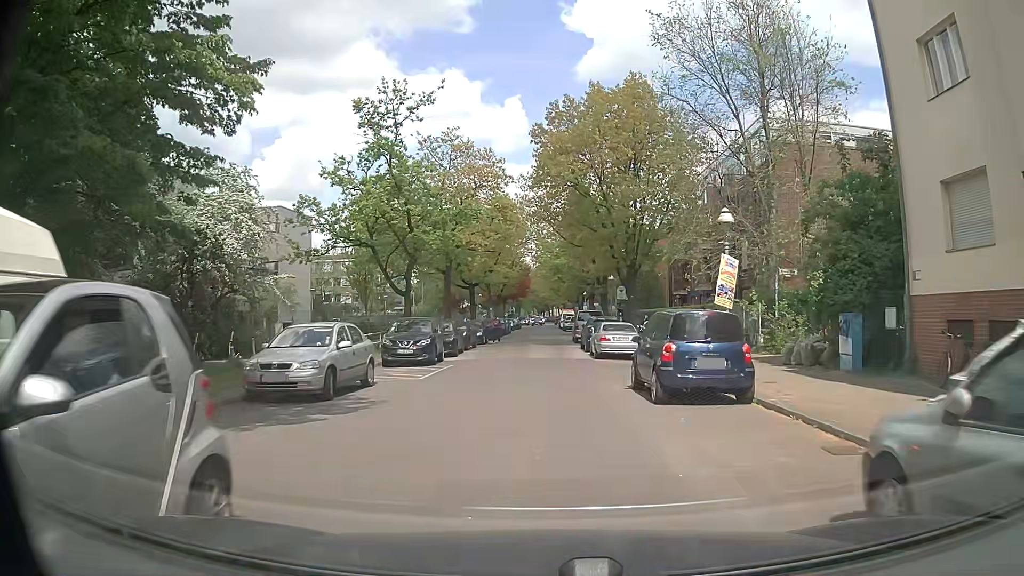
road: residential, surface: asphalt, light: Day
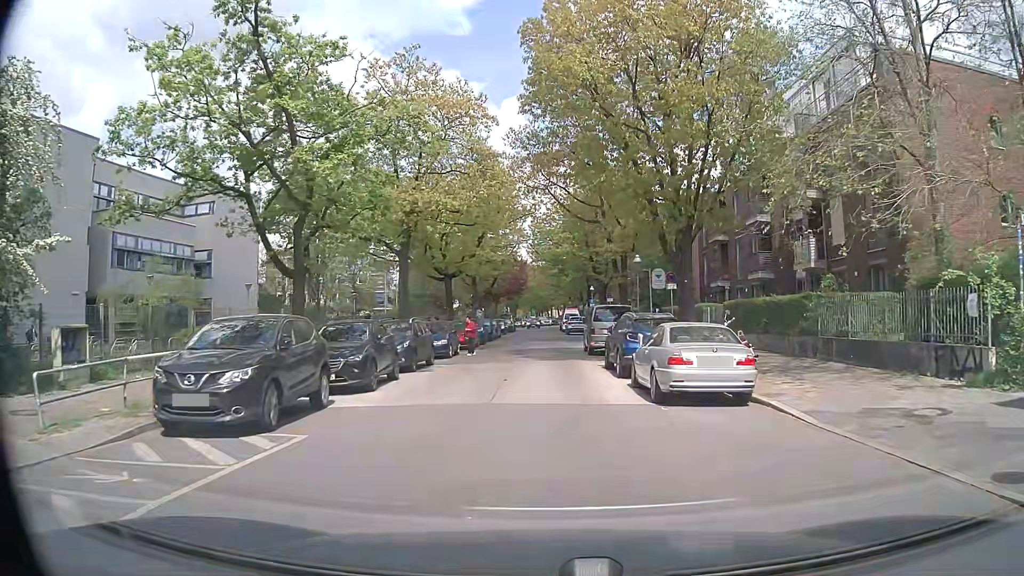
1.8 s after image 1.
(+0.1, +13.7) m; +1°
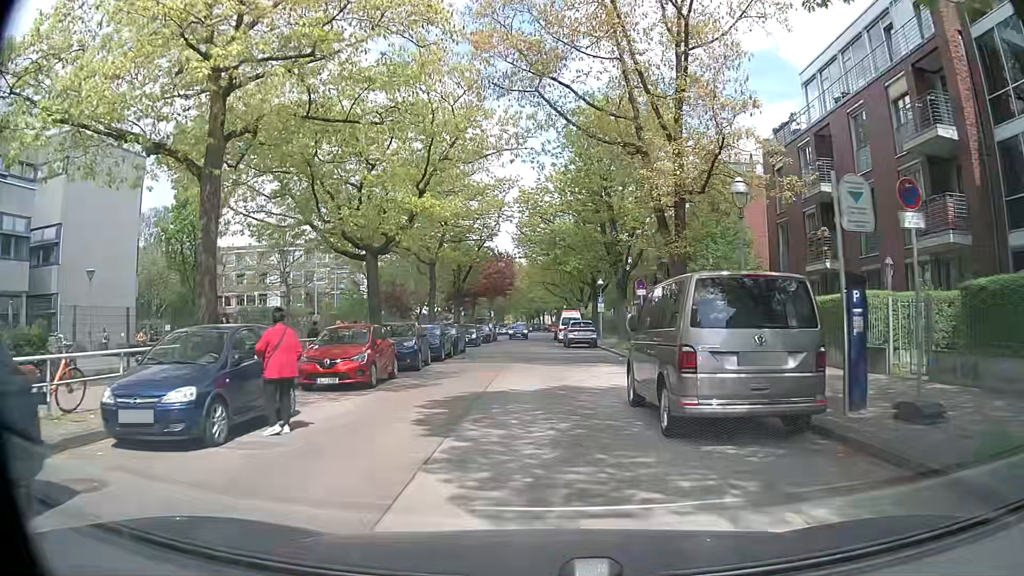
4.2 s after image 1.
(+0.1, +18.4) m; +1°
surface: concrete
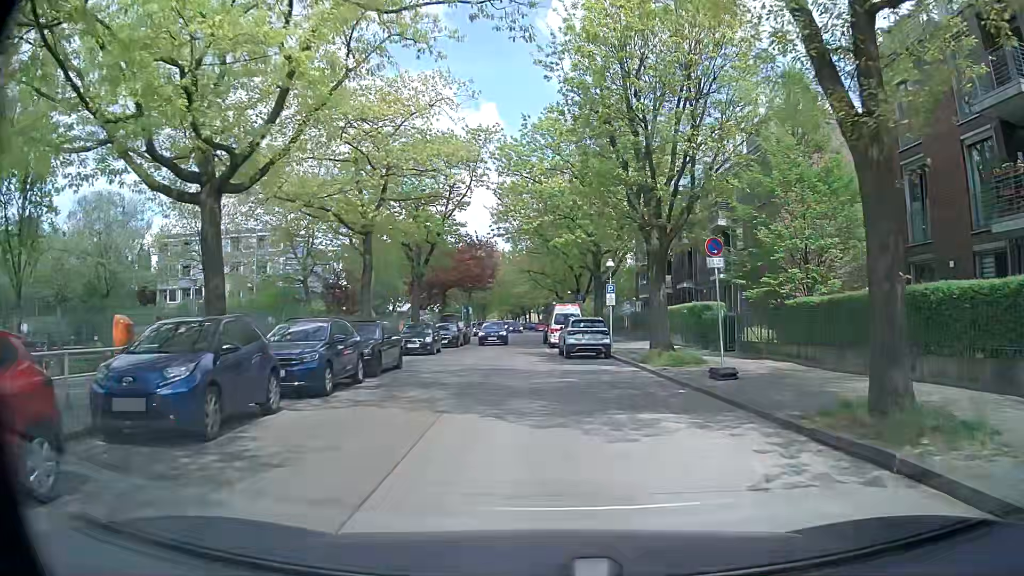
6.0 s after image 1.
(-0.1, +13.2) m; 0°
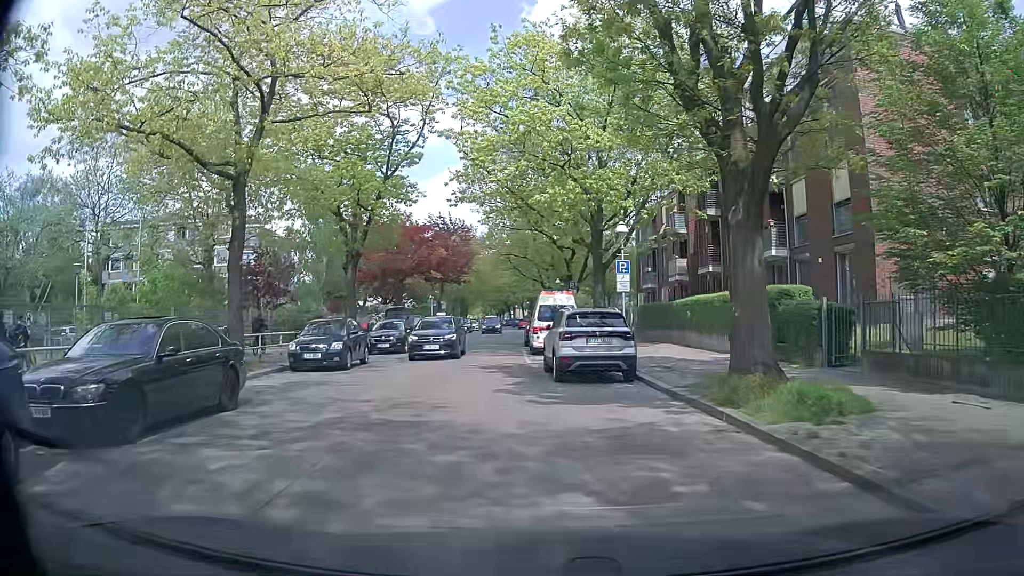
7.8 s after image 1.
(+0.2, +10.8) m; +2°
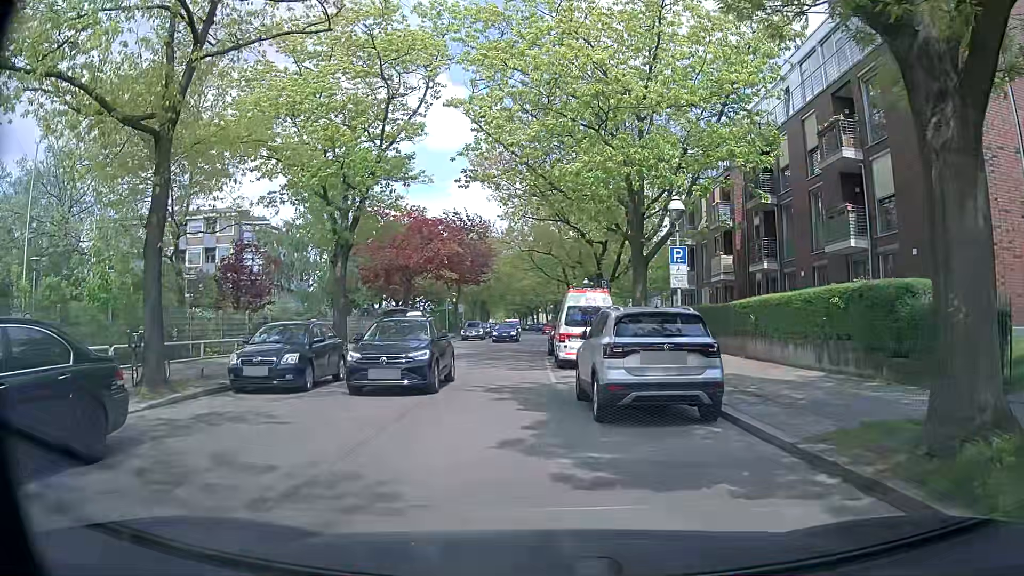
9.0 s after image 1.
(-0.2, +5.0) m; -3°
